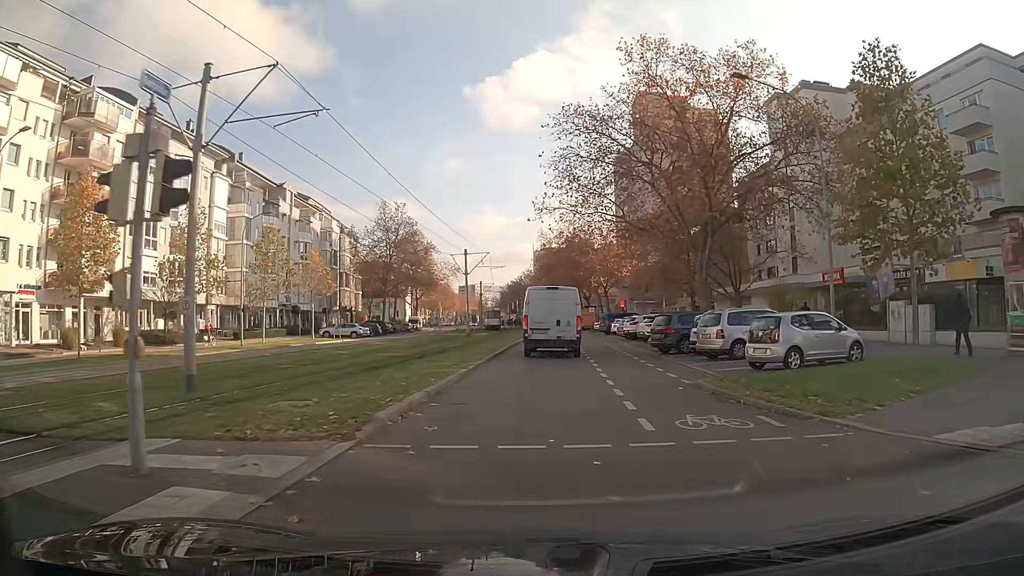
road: tertiary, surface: asphalt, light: Day
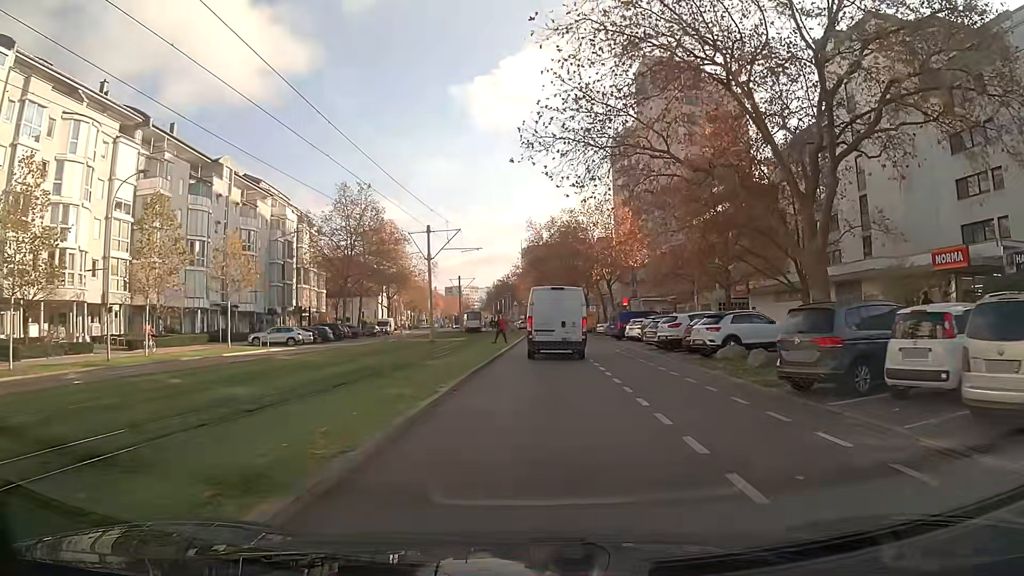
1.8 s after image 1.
(+0.1, +15.5) m; +1°
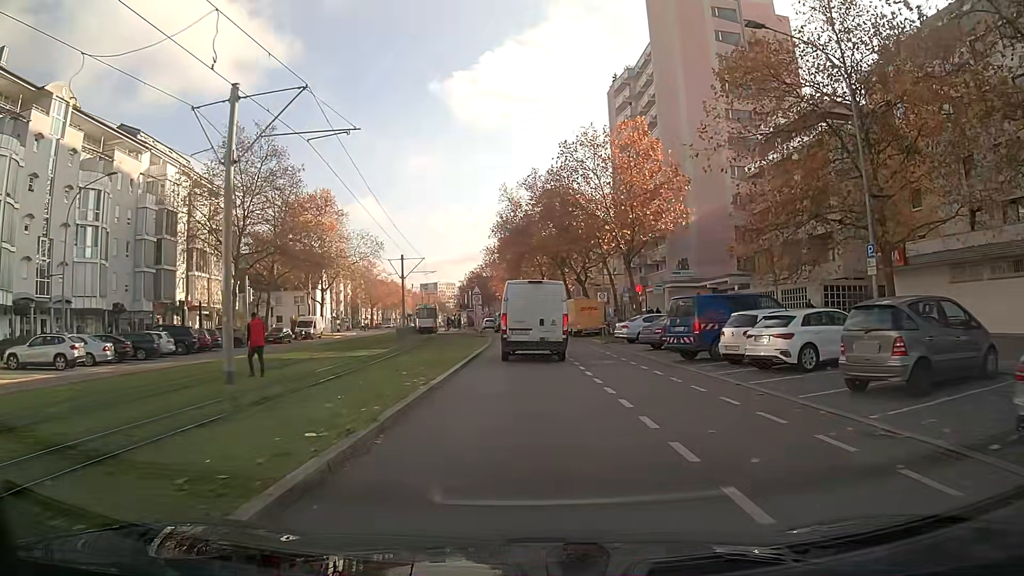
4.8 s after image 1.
(+0.5, +26.6) m; +2°
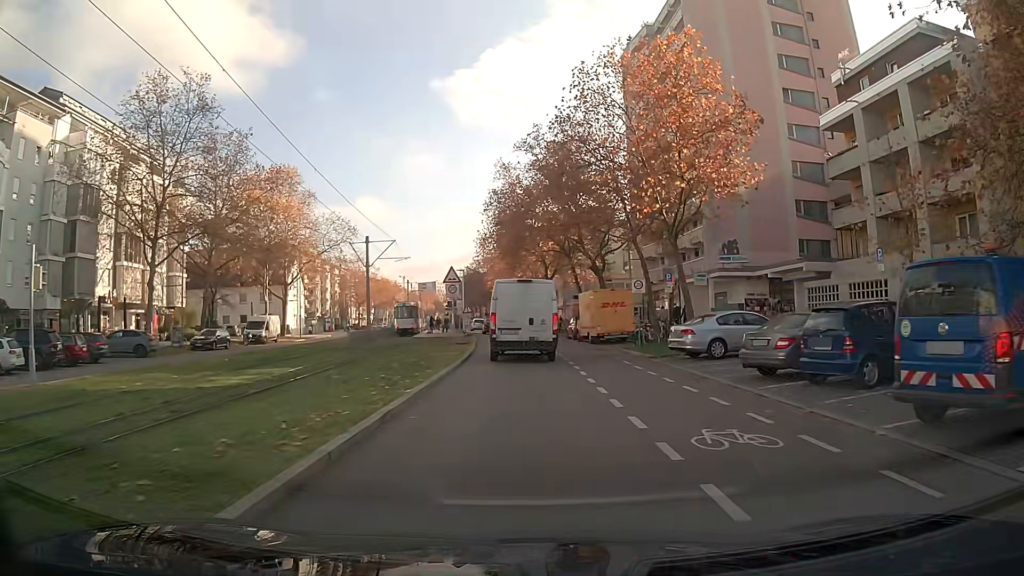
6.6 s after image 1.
(-0.1, +13.7) m; -1°
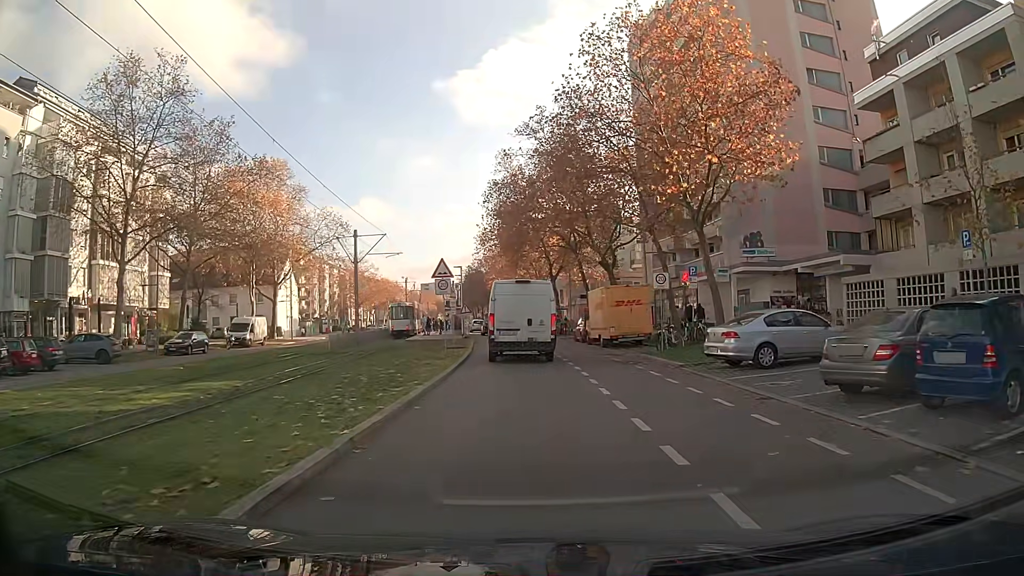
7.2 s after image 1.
(0.0, +4.2) m; 0°
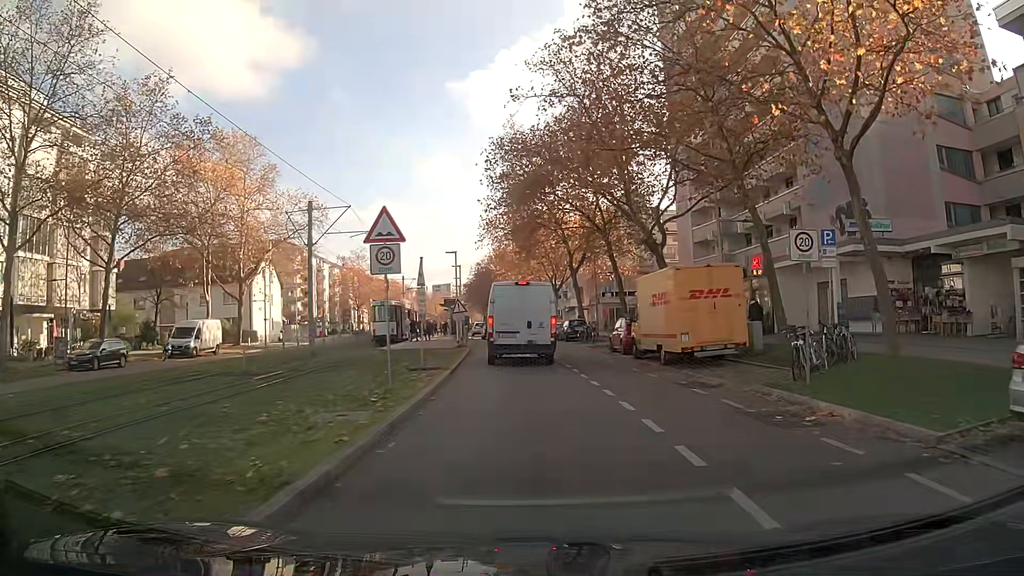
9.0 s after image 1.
(-0.2, +11.9) m; -2°
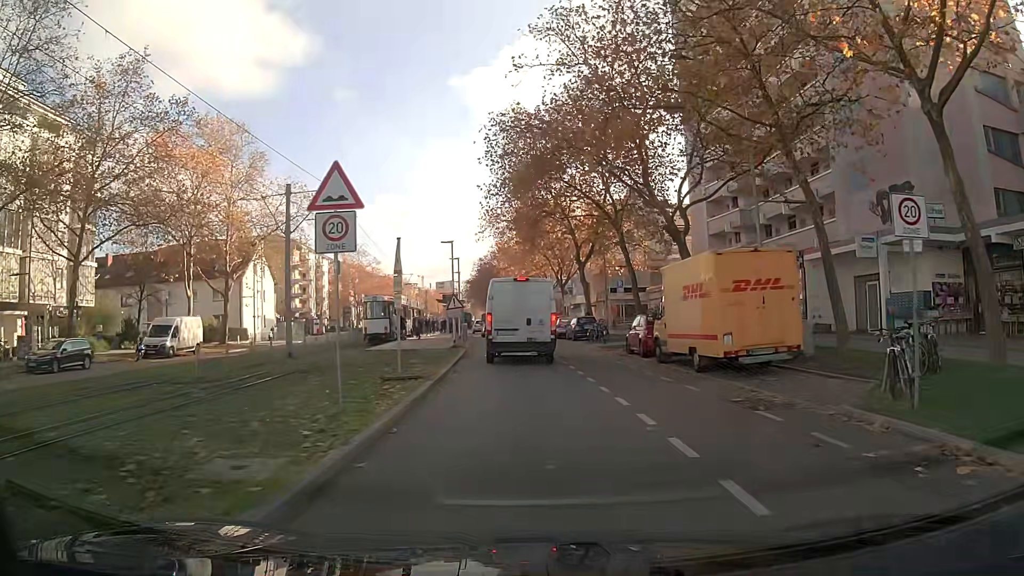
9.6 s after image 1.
(0.0, +3.7) m; 0°
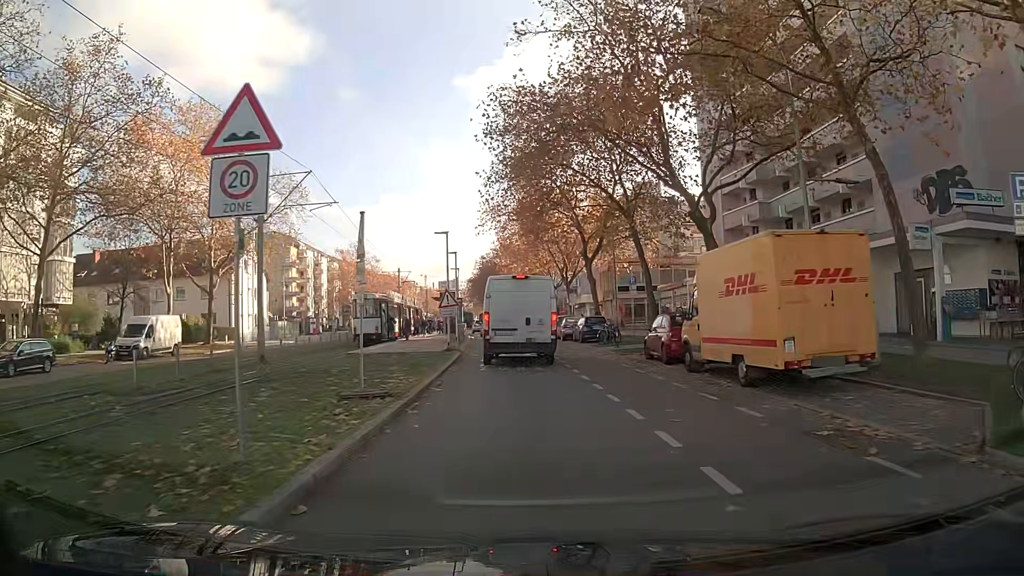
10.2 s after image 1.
(0.0, +3.4) m; 0°
(0, +10) (0, +20) (0, +30) (-1, +40) (-2, +50) (-3, +60) (-4, +70) (-5, +80) (-6, +90) (-7, +100) m
